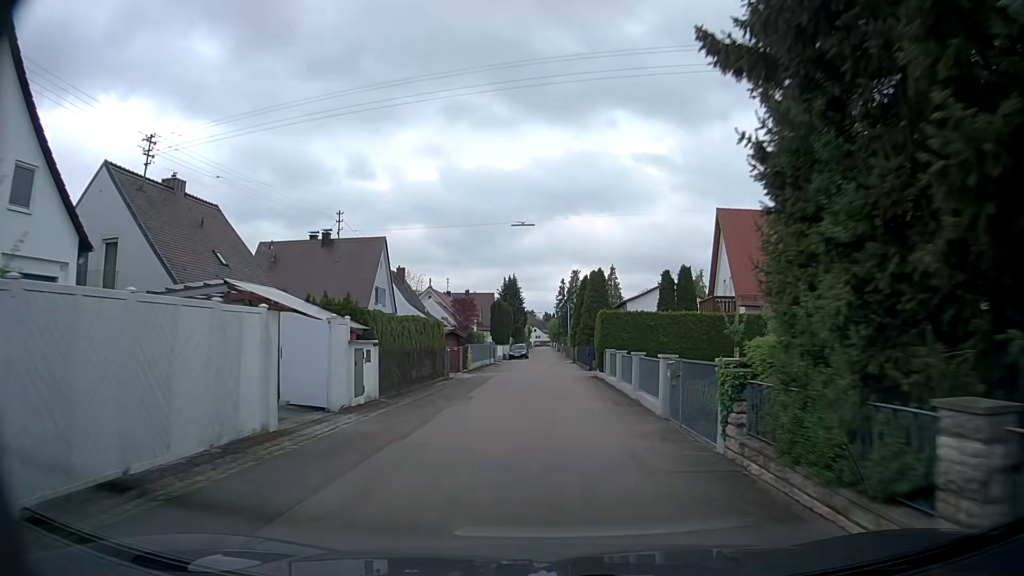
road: residential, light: Day
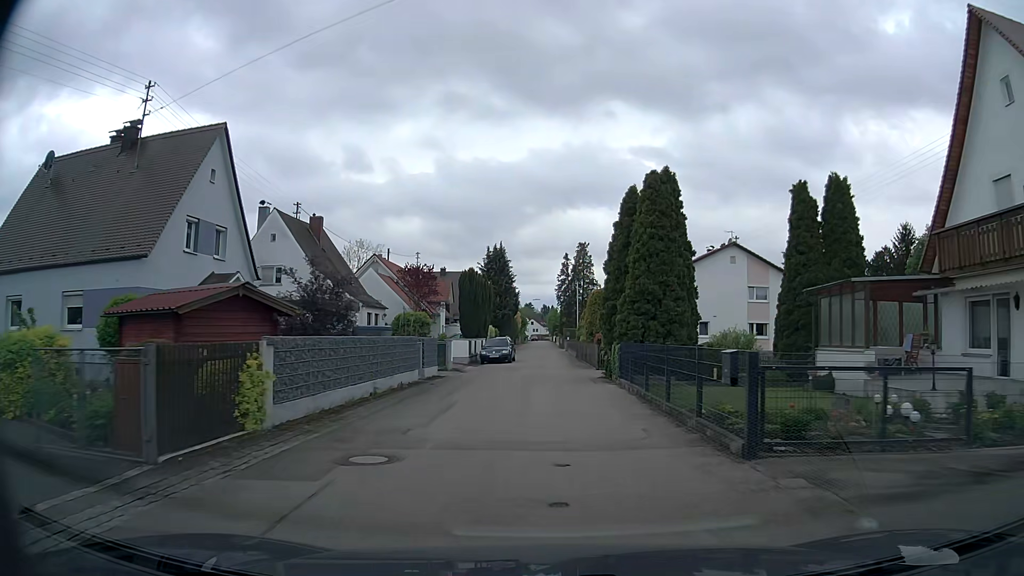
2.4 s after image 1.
(+0.1, +27.3) m; +1°
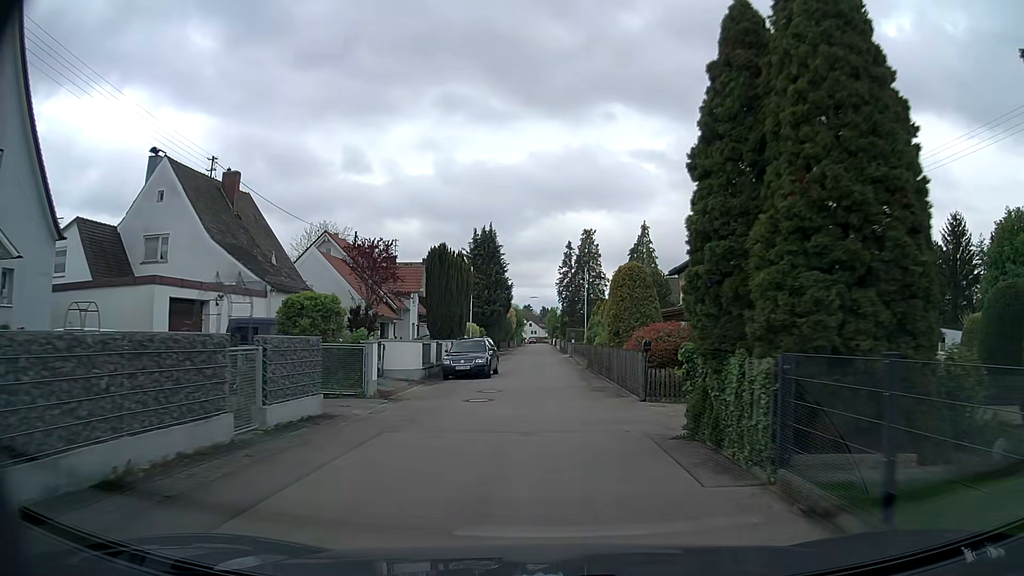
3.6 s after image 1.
(-0.1, +13.5) m; -1°
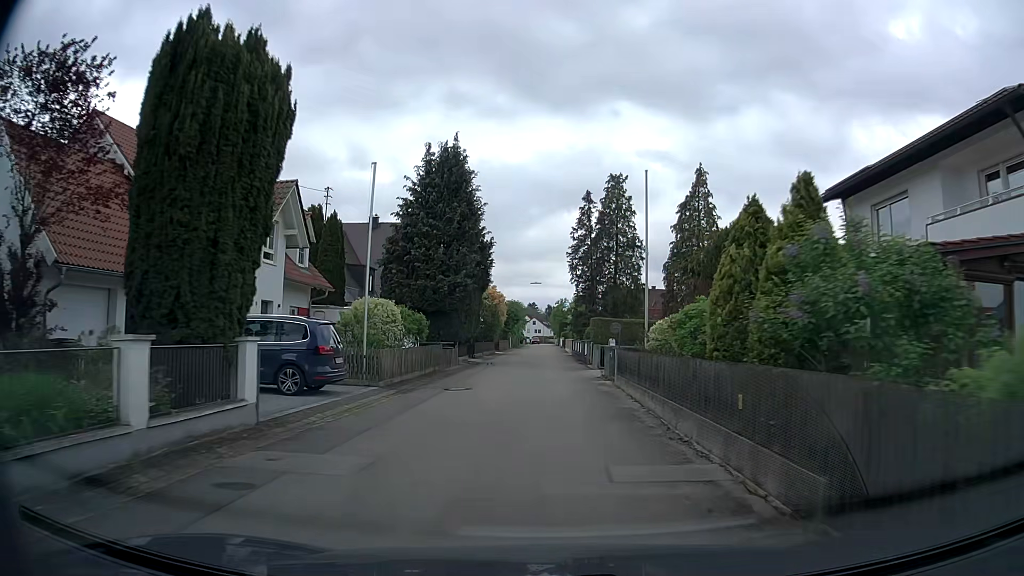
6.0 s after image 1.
(+0.2, +27.1) m; 0°
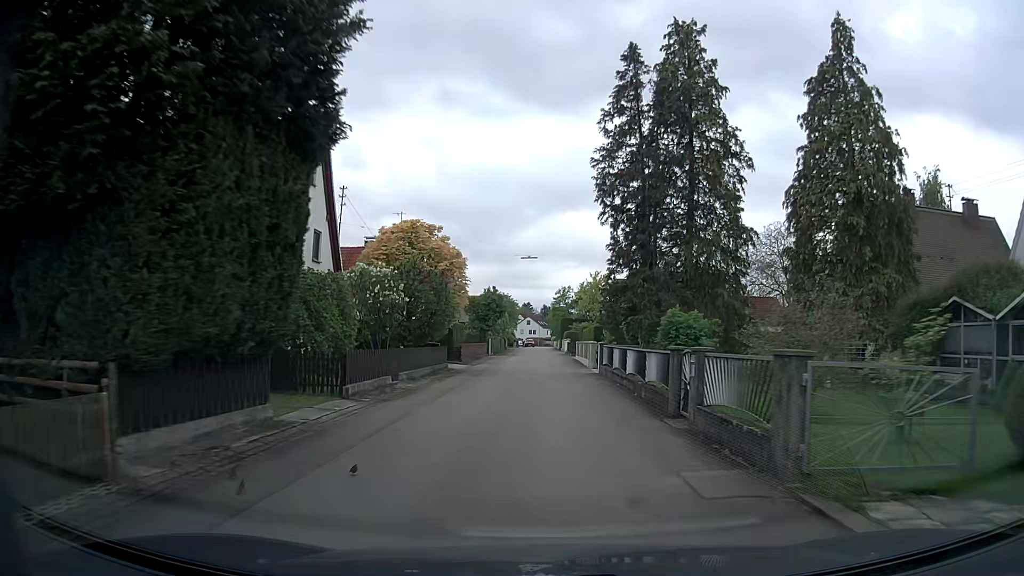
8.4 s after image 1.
(-0.2, +27.4) m; 0°
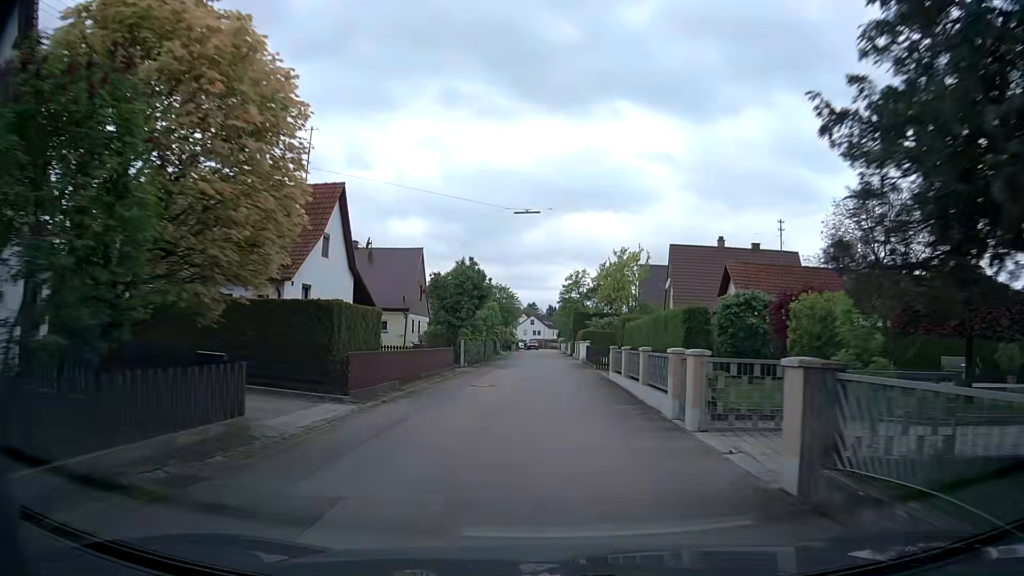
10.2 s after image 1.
(-0.1, +20.6) m; -1°
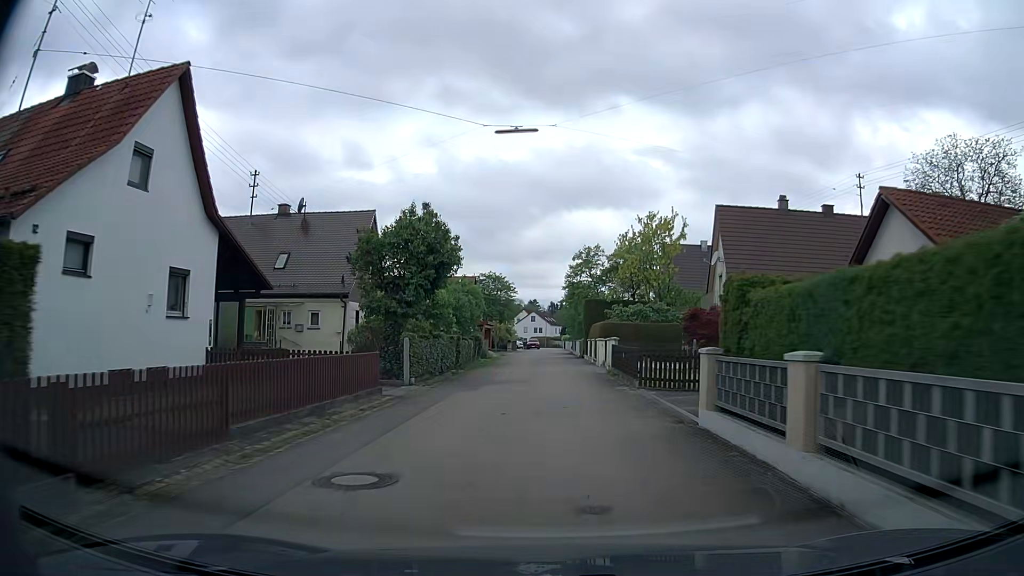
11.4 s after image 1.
(+0.1, +13.7) m; 0°
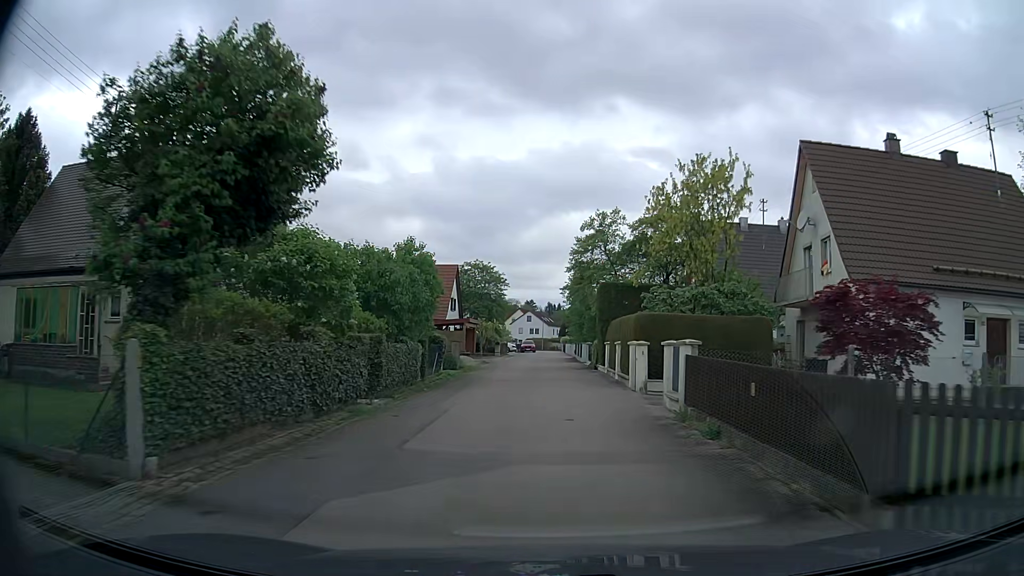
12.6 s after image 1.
(+0.1, +13.3) m; +1°
(0, +10) (0, +20) (0, +30) (0, +40) (0, +50) (0, +60) (0, +70) (0, +80) (0, +90) (0, +100) m
